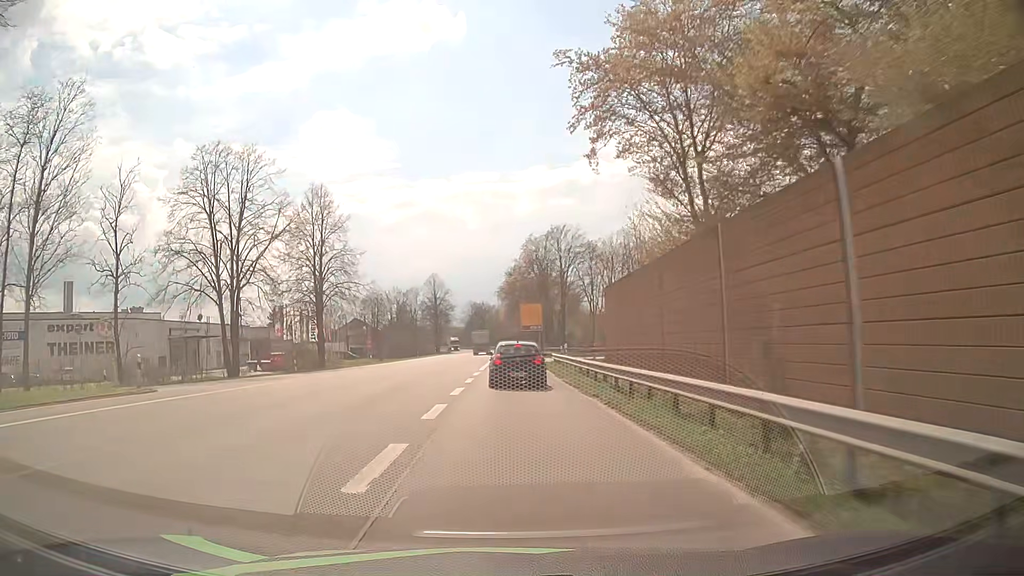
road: primary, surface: asphalt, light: Day
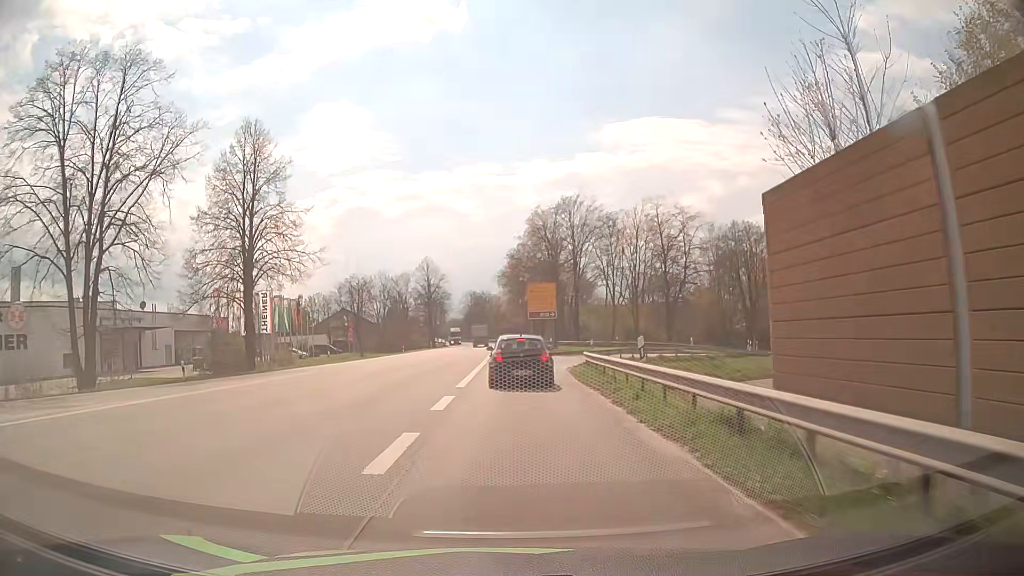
(-0.1, +17.0) m; 0°
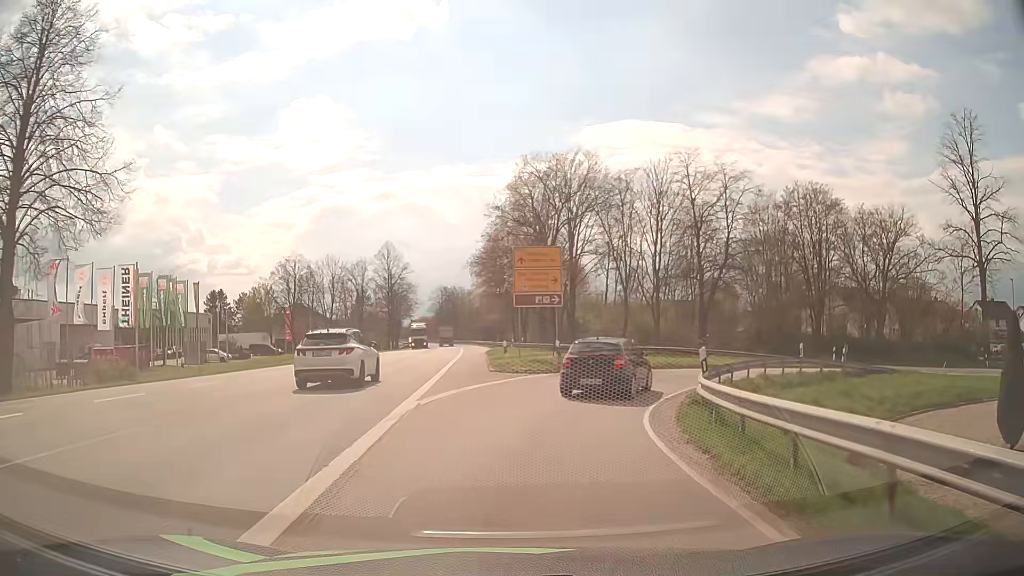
(+0.2, +21.4) m; +2°
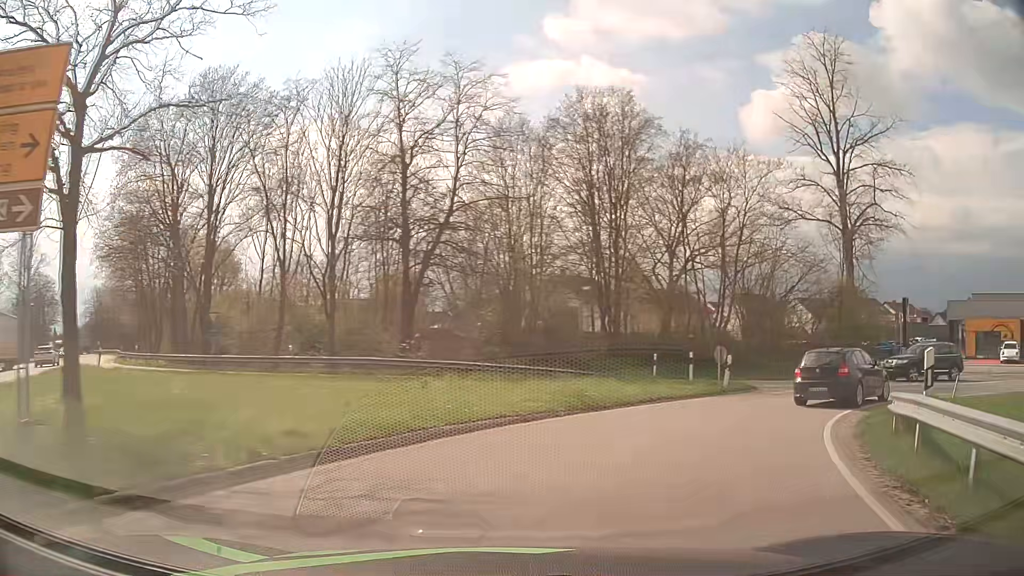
(+3.6, +21.9) m; +27°
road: primary_link
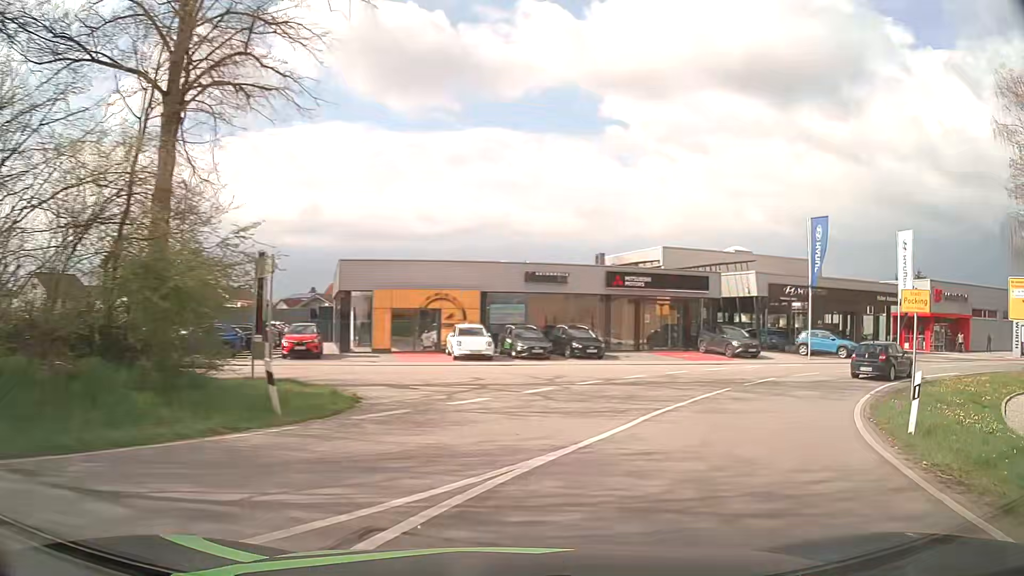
(+10.8, +20.2) m; +58°
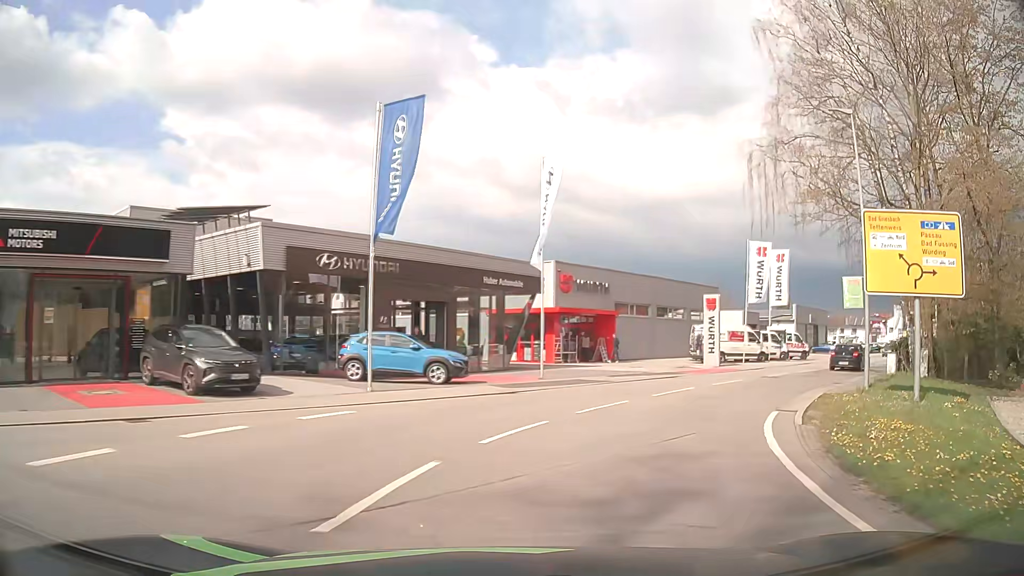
(+7.4, +19.0) m; +39°
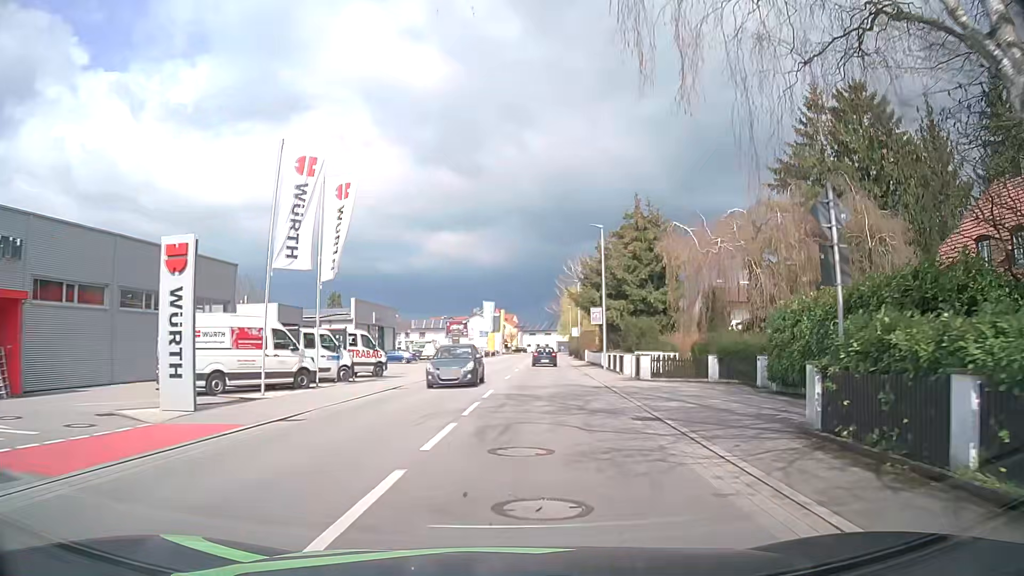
(+7.9, +21.8) m; +39°
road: secondary
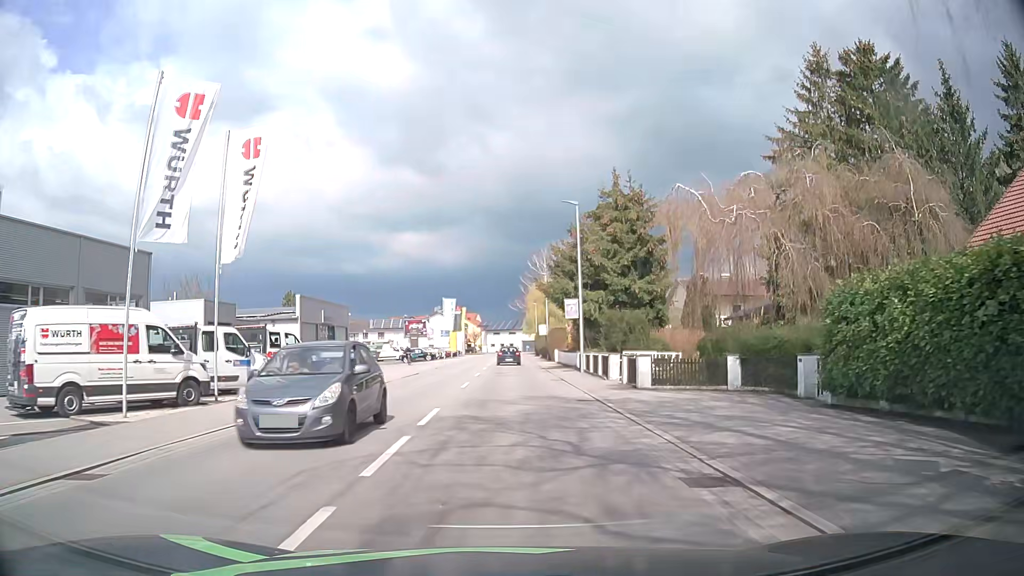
(+0.2, +6.3) m; +3°
(0, +10) (0, +20) (0, +30) (+1, +40) (+1, +50) (+1, +60) (+1, +70) (+1, +80) (+1, +90) (+1, +100) m
